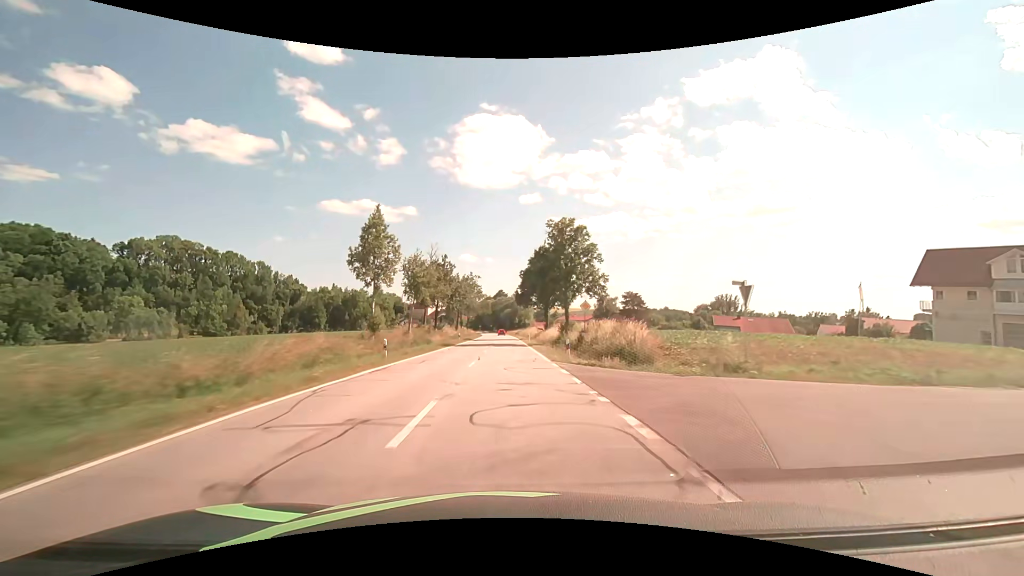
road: secondary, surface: asphalt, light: Day
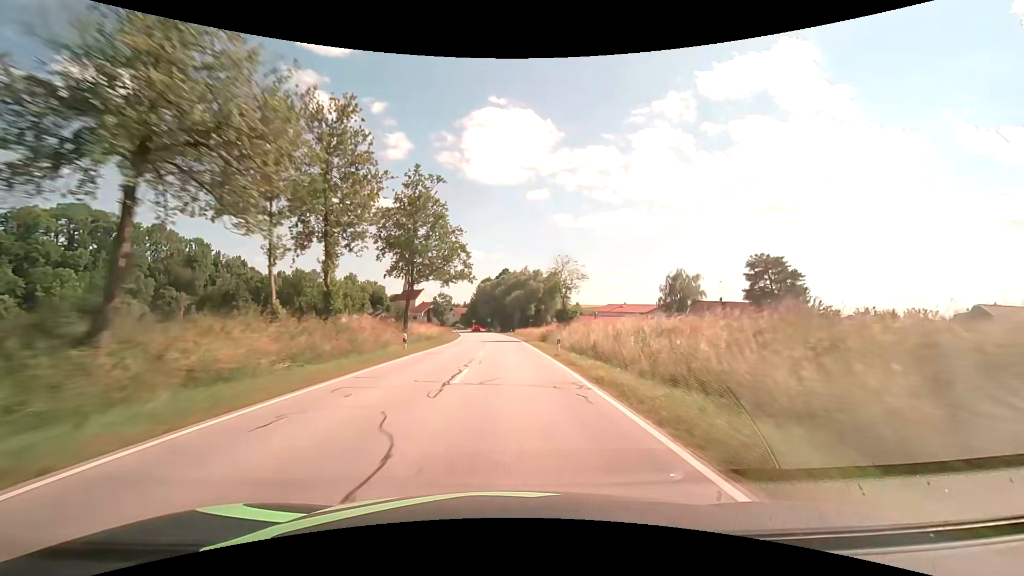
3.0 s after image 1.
(-0.3, +77.5) m; -1°
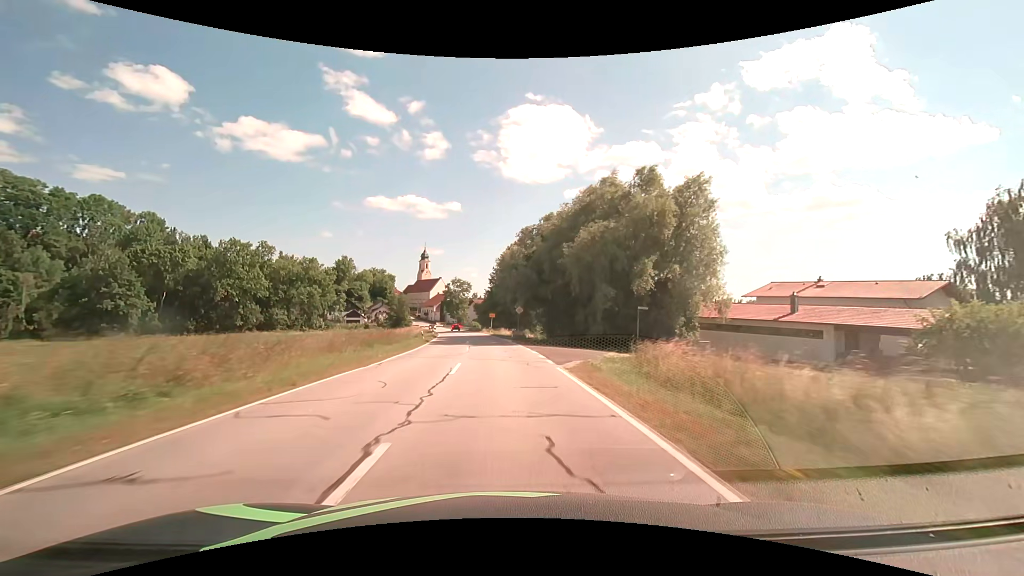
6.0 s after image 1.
(-1.7, +69.5) m; -4°
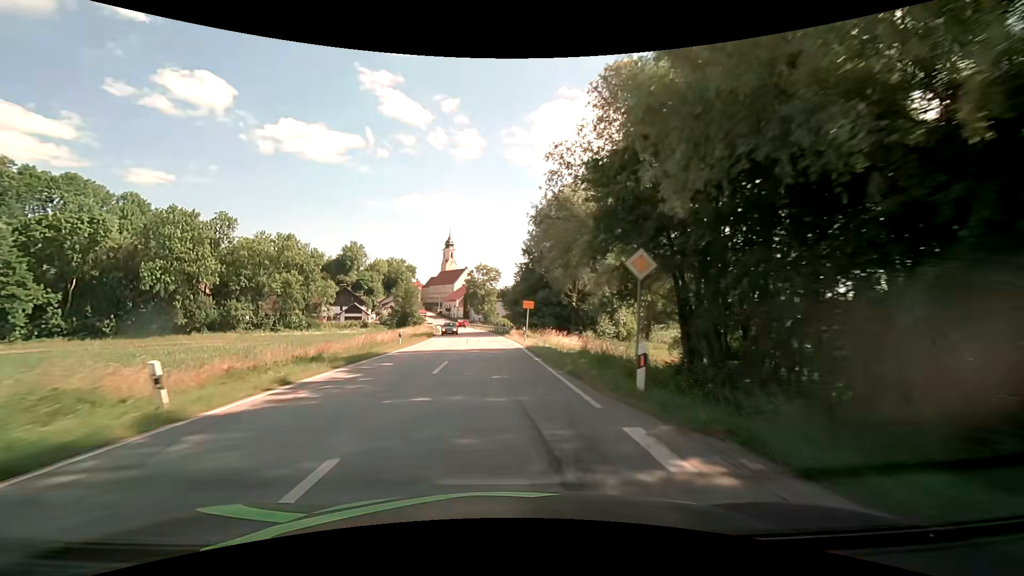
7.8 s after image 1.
(-1.1, +36.3) m; -3°
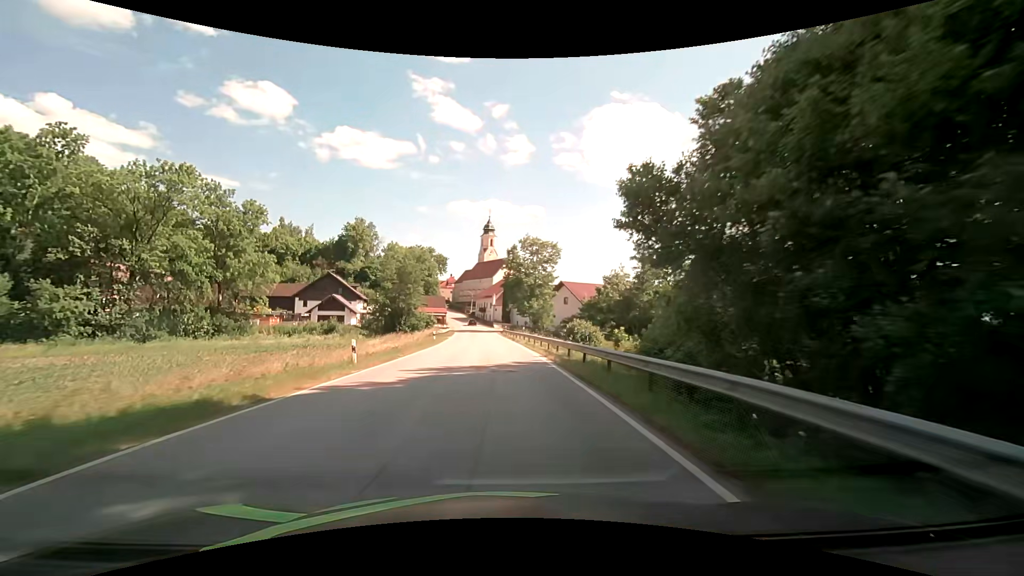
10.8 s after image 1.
(-3.2, +49.5) m; -6°
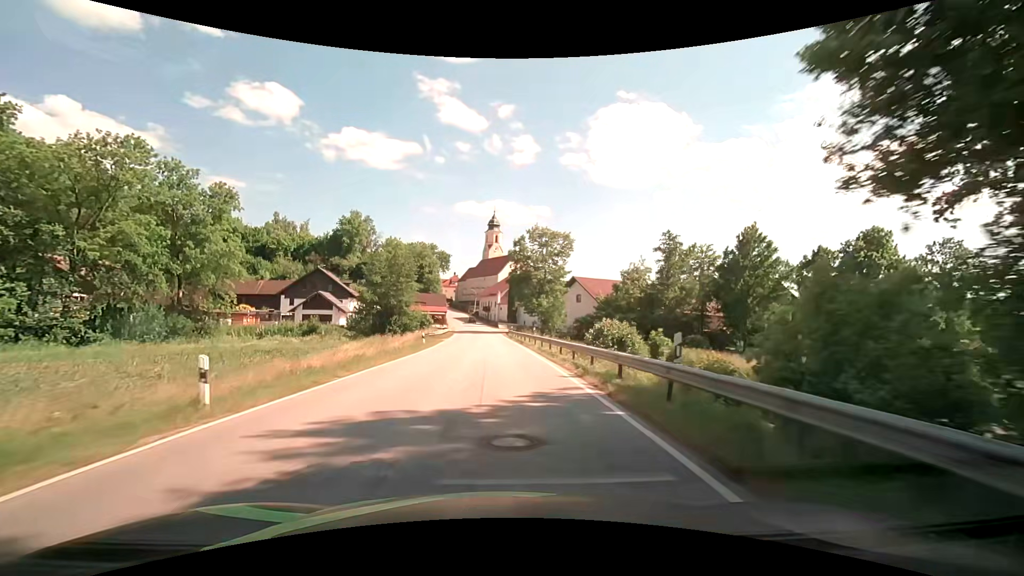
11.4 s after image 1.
(-0.1, +9.1) m; -1°
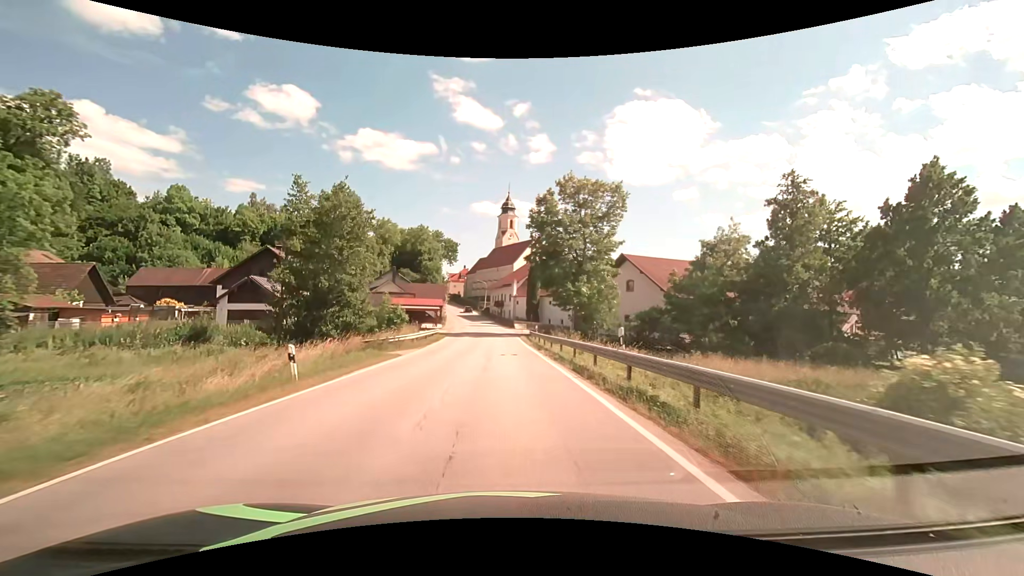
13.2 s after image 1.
(-0.4, +24.9) m; -2°
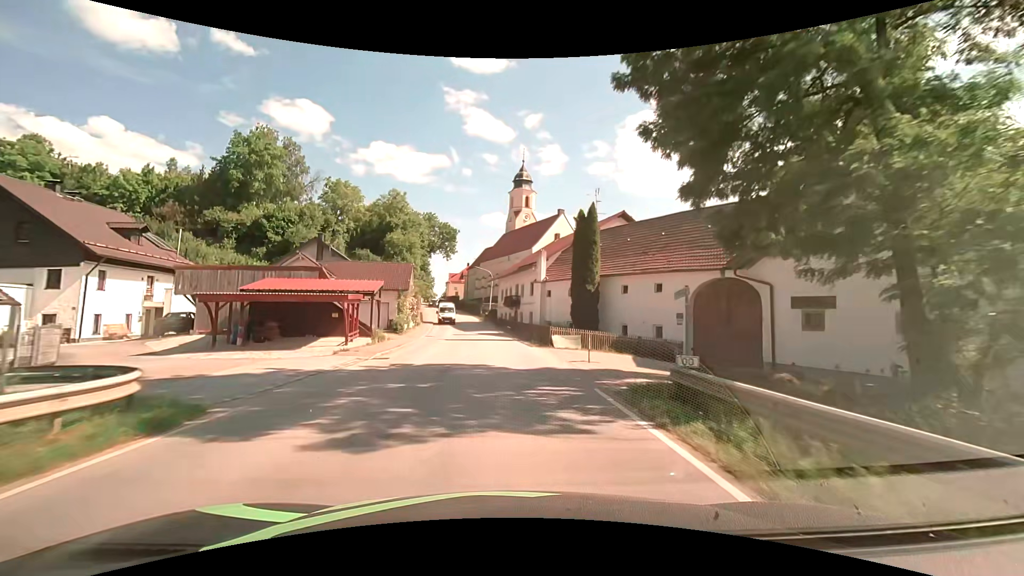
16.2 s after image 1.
(-0.5, +38.8) m; -1°
(0, +10) (0, +20) (-1, +30) (-1, +40) (-2, +50) (-4, +60) (-5, +70) (-7, +80) (-9, +89) (-11, +99) m
